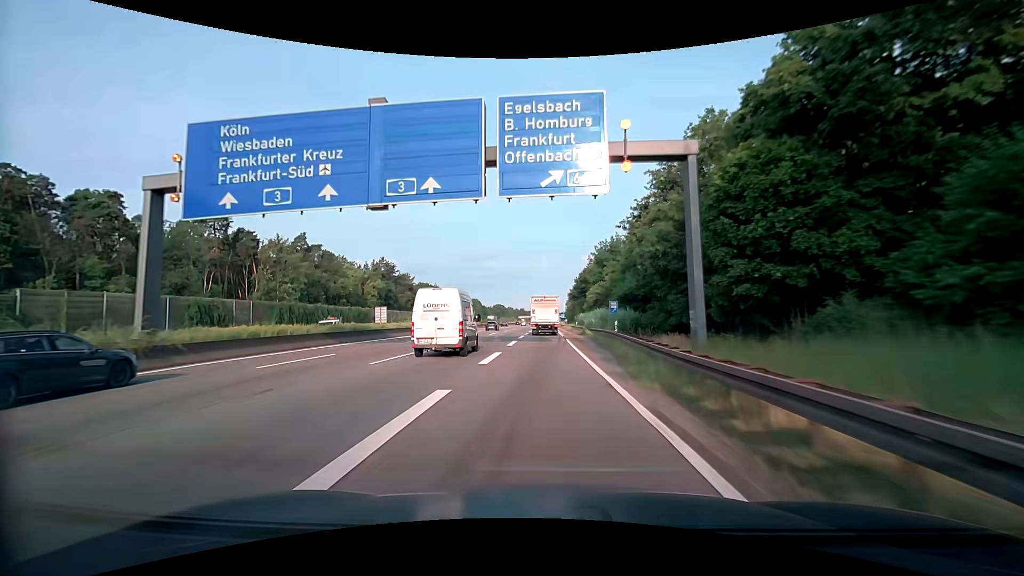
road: motorway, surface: asphalt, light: Day
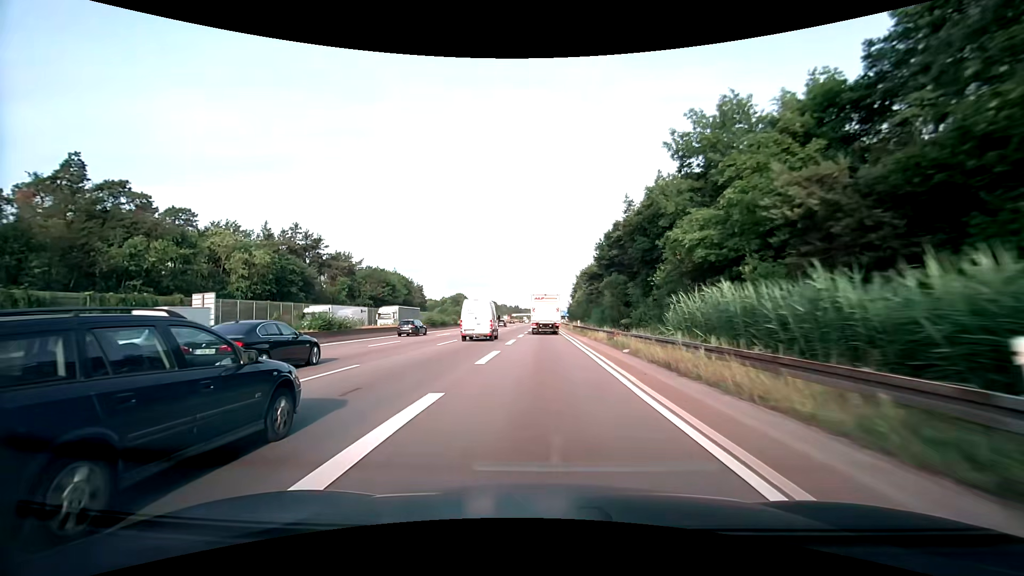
(+0.1, +60.9) m; 0°
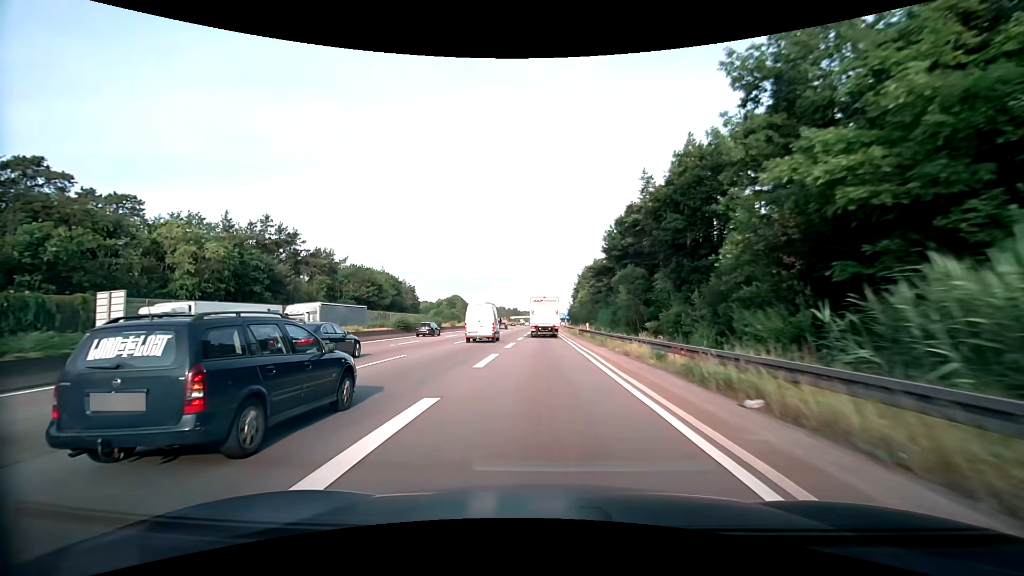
(0.0, +12.3) m; 0°
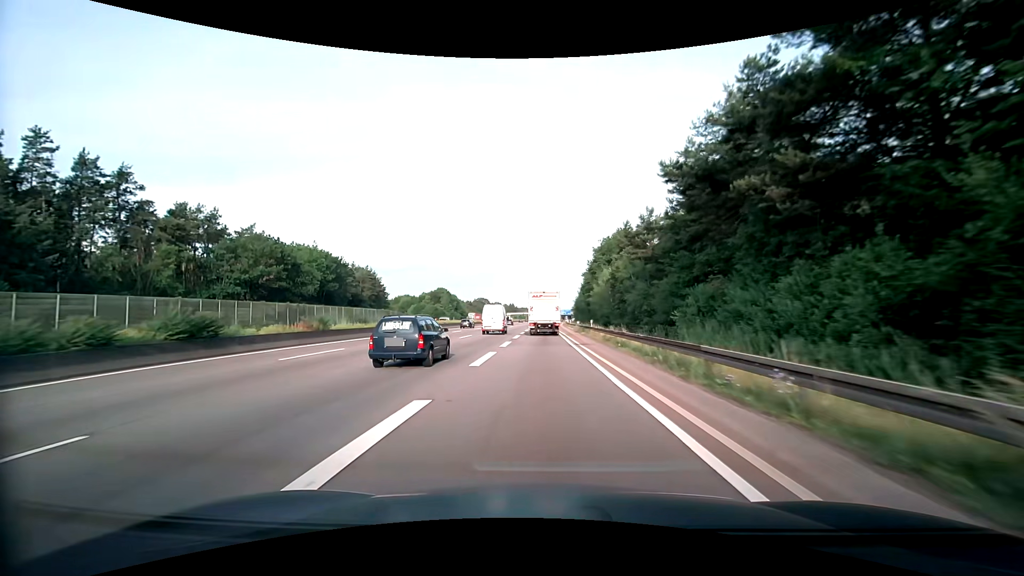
(0.0, +48.8) m; 0°
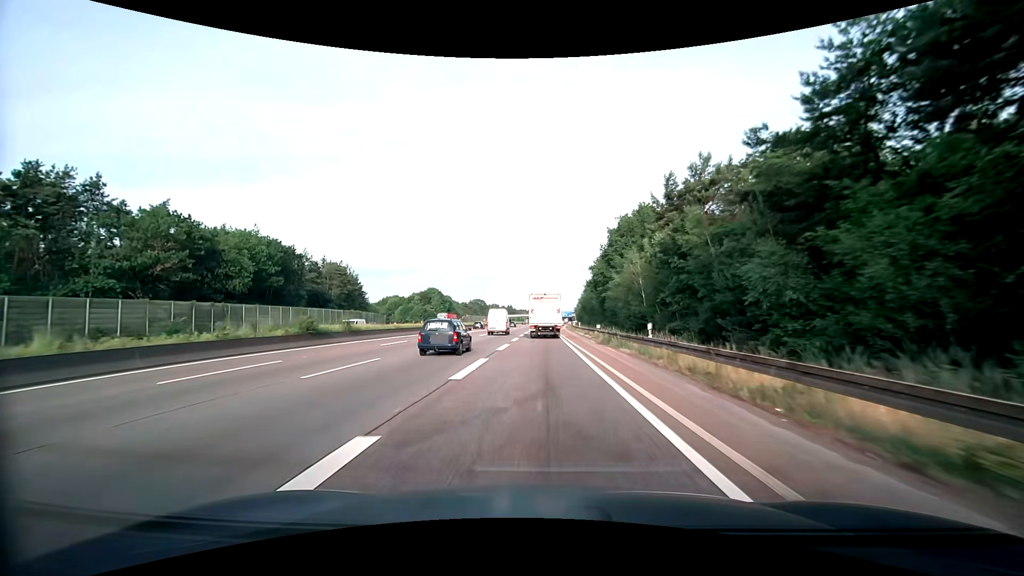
(0.0, +24.0) m; 0°
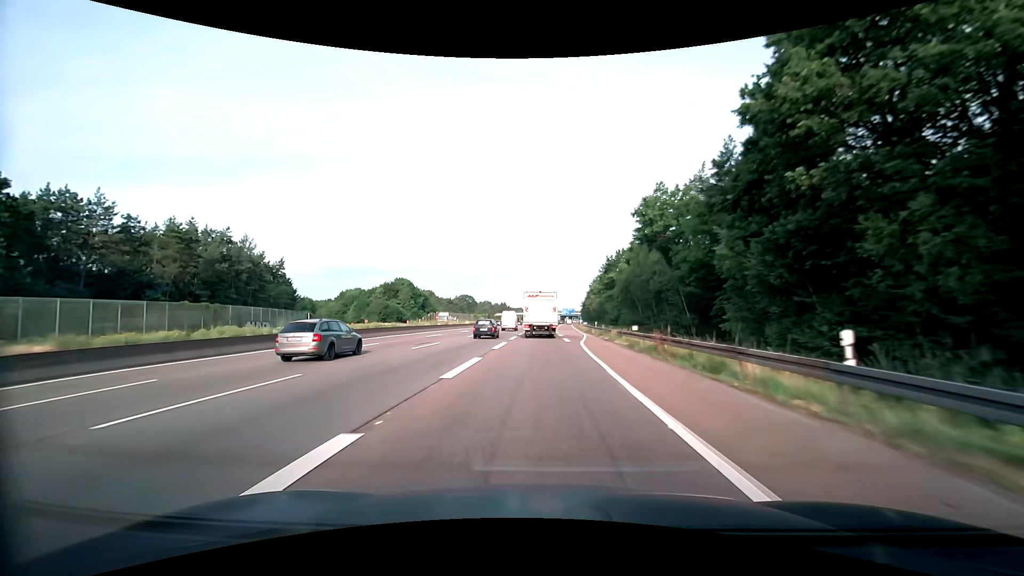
(+0.3, +59.8) m; 0°
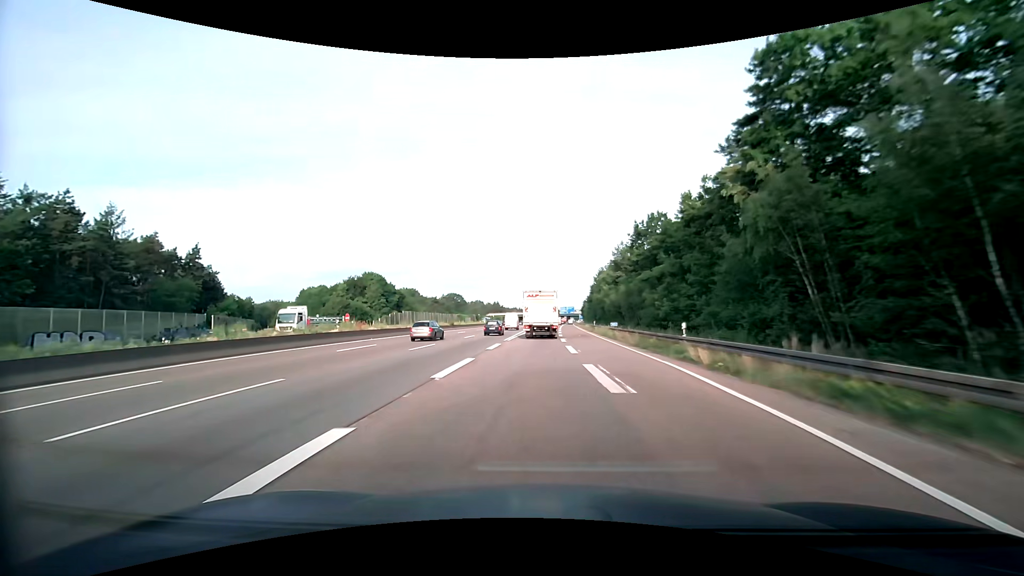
(+0.2, +36.1) m; +1°
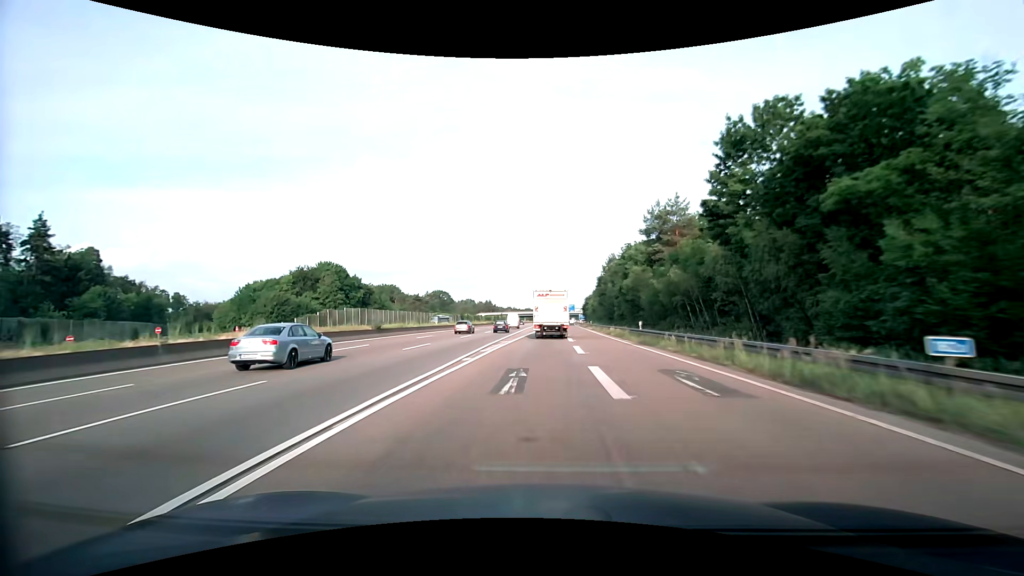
(-0.1, +36.3) m; 0°
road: motorway_link
(0, +10) (0, +20) (0, +30) (0, +40) (+1, +50) (+1, +60) (+1, +70) (+2, +80) (+2, +90) (+3, +100) m
